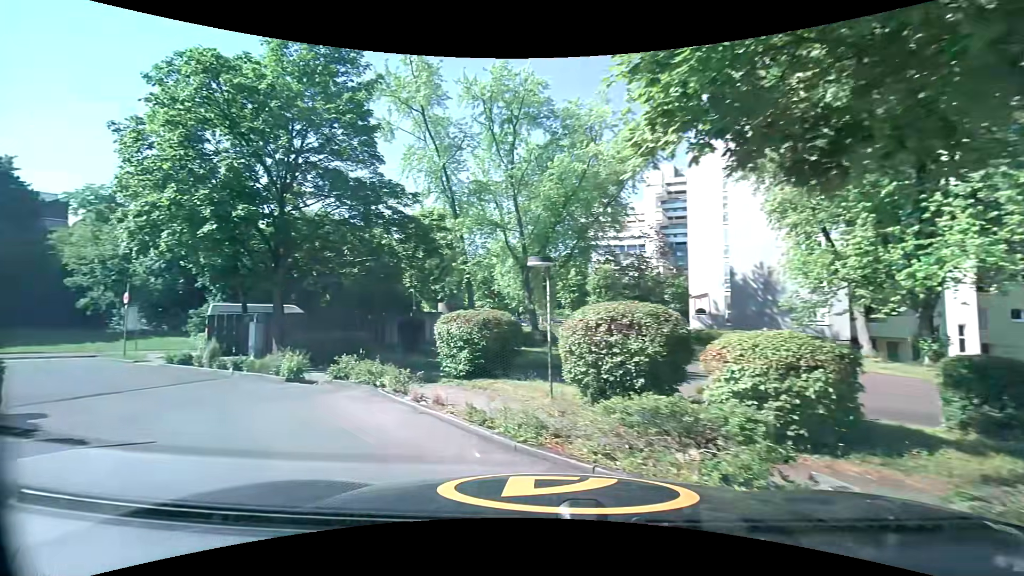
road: service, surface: paving_stones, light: Day
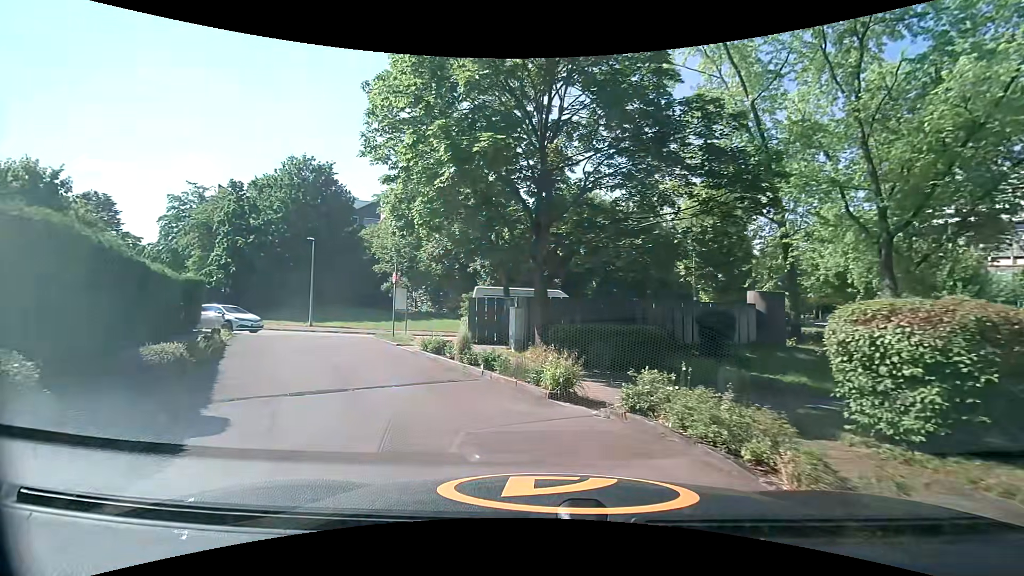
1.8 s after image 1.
(-1.5, +5.5) m; -27°
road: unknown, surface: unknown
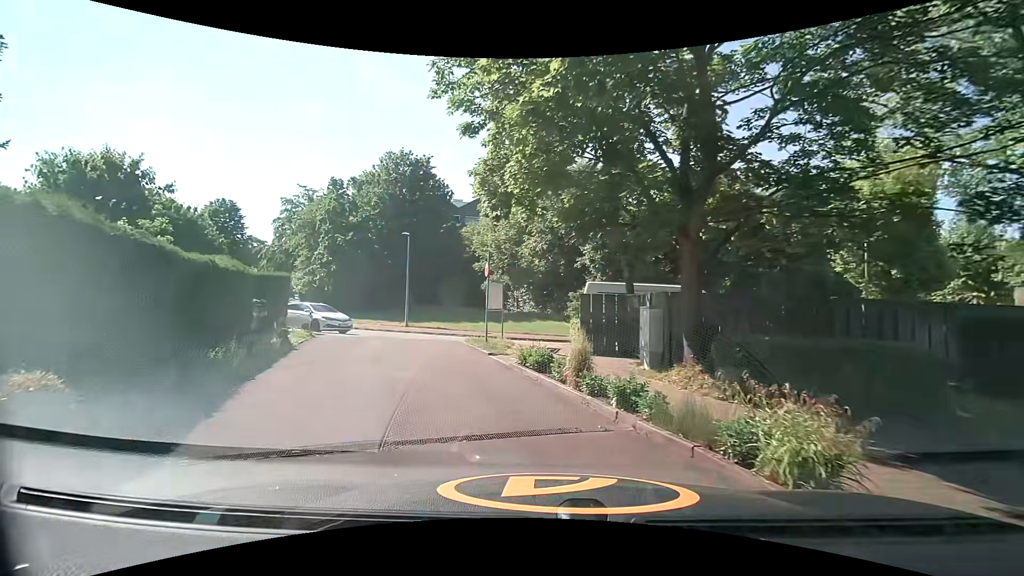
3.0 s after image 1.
(-0.4, +4.2) m; -12°
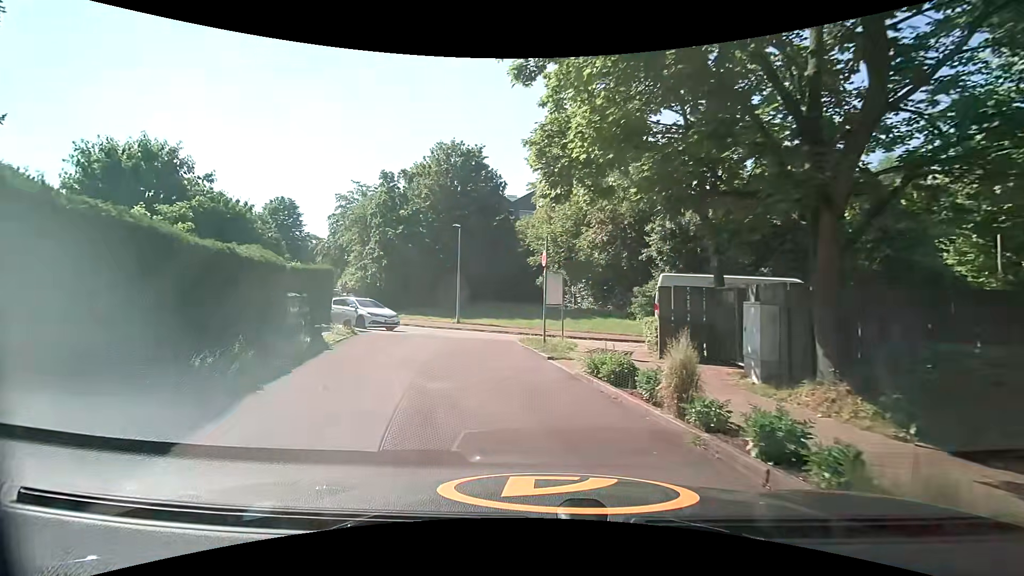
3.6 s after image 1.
(-0.1, +2.2) m; -5°
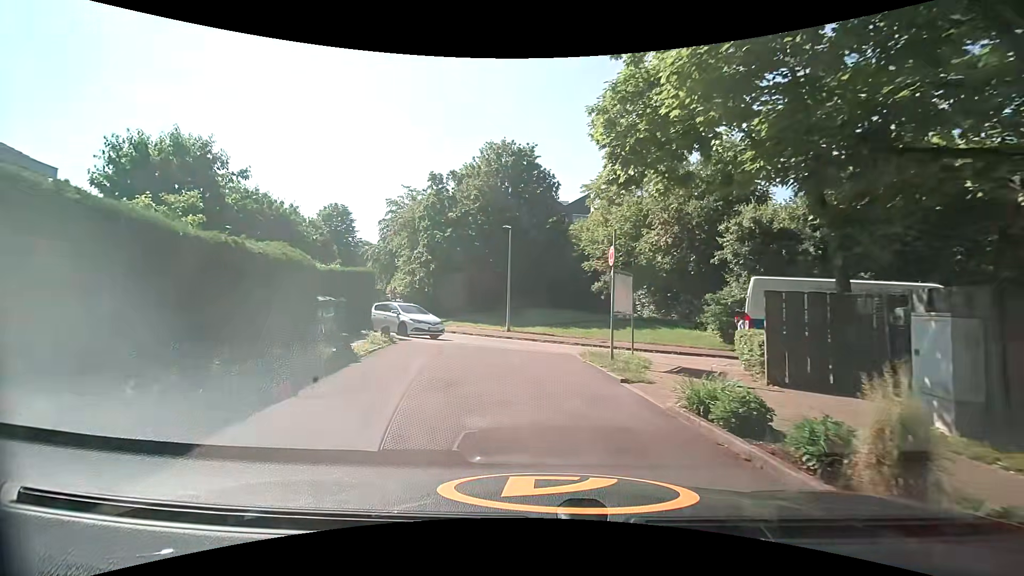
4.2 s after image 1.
(-0.1, +2.2) m; -6°
